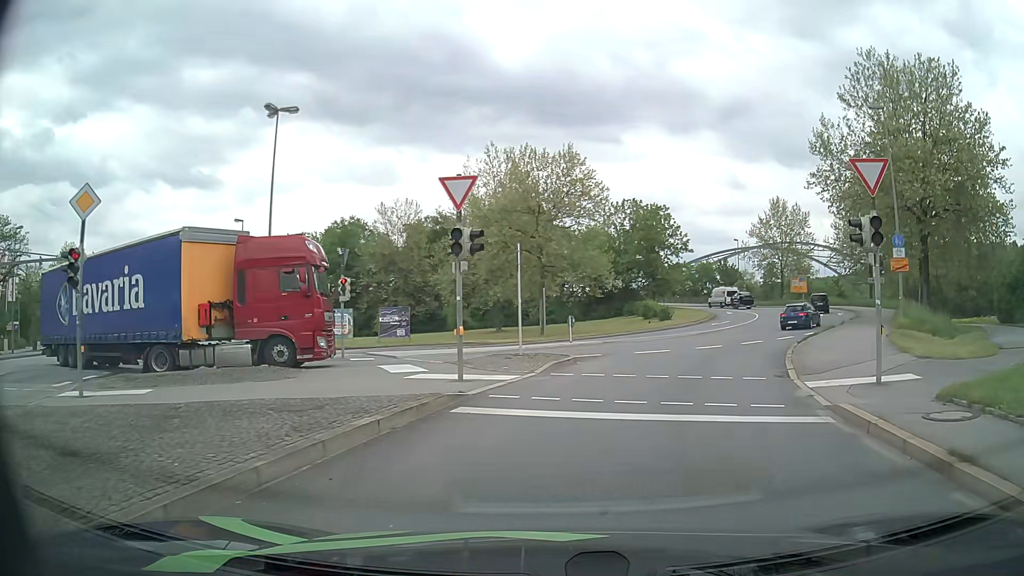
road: primary_link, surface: asphalt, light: Day
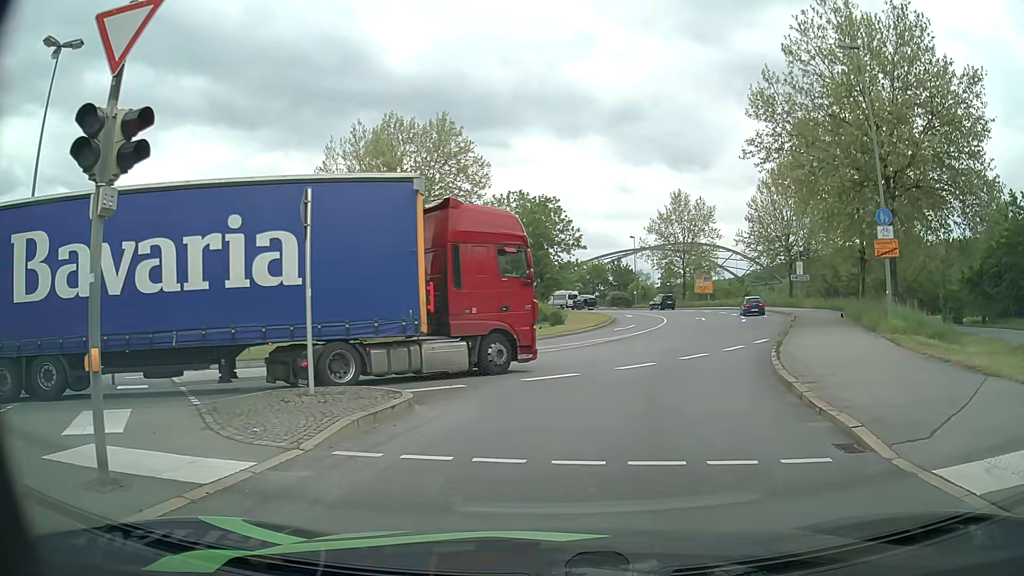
(+0.7, +8.3) m; +11°
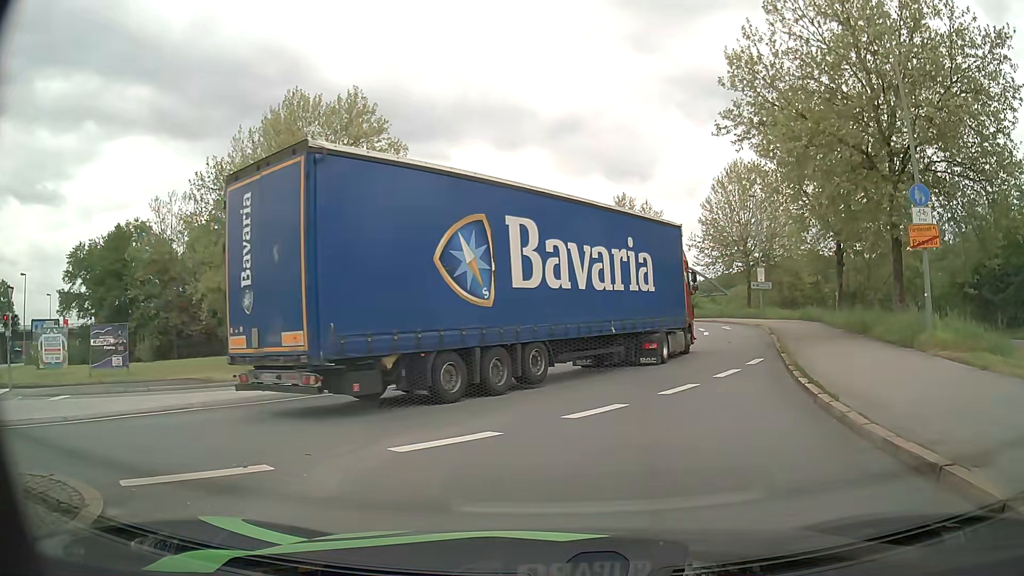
(+0.2, +6.3) m; +5°
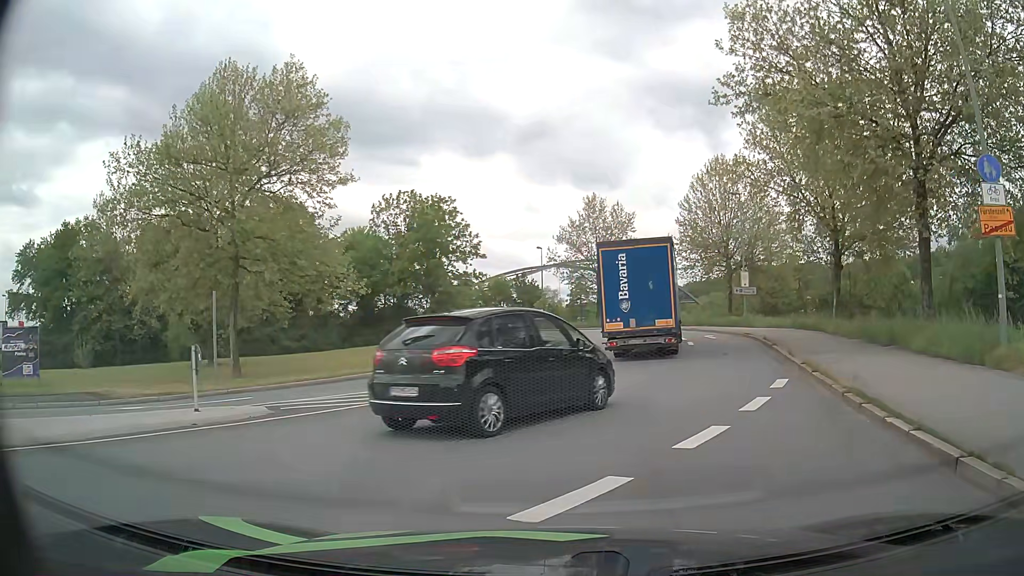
(+0.1, +4.7) m; +2°
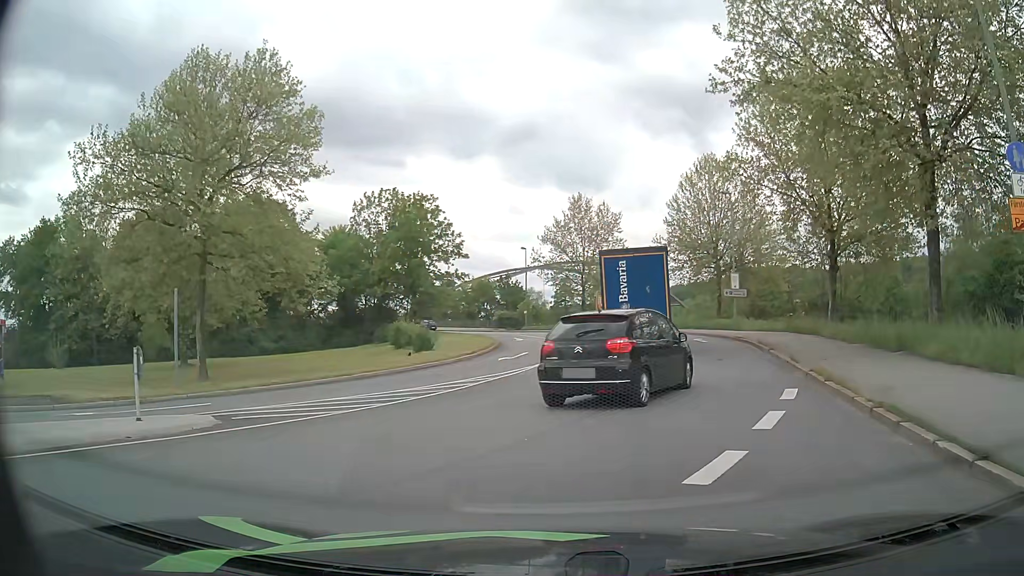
(0.0, +1.7) m; +2°
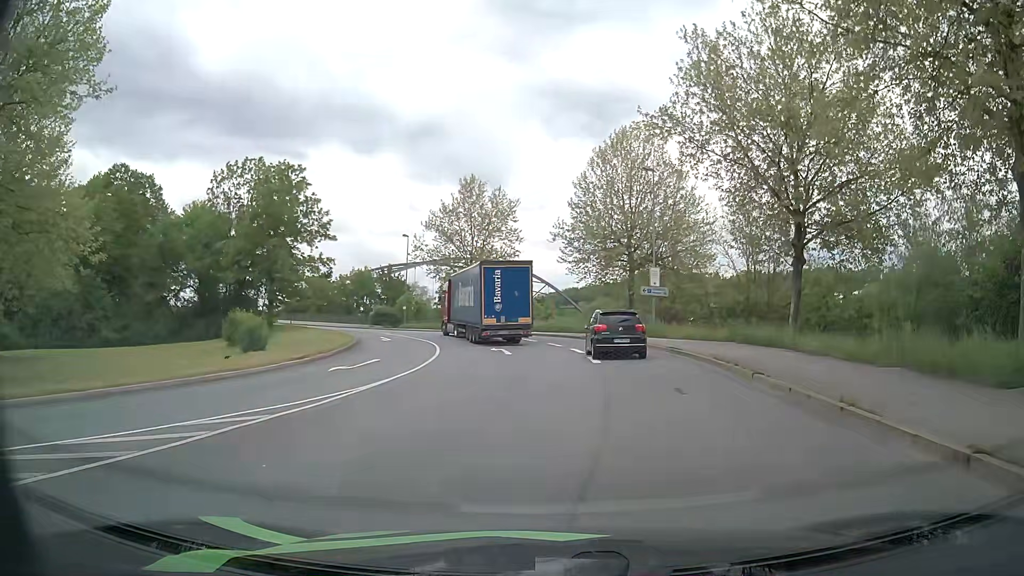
(+0.8, +9.9) m; +9°
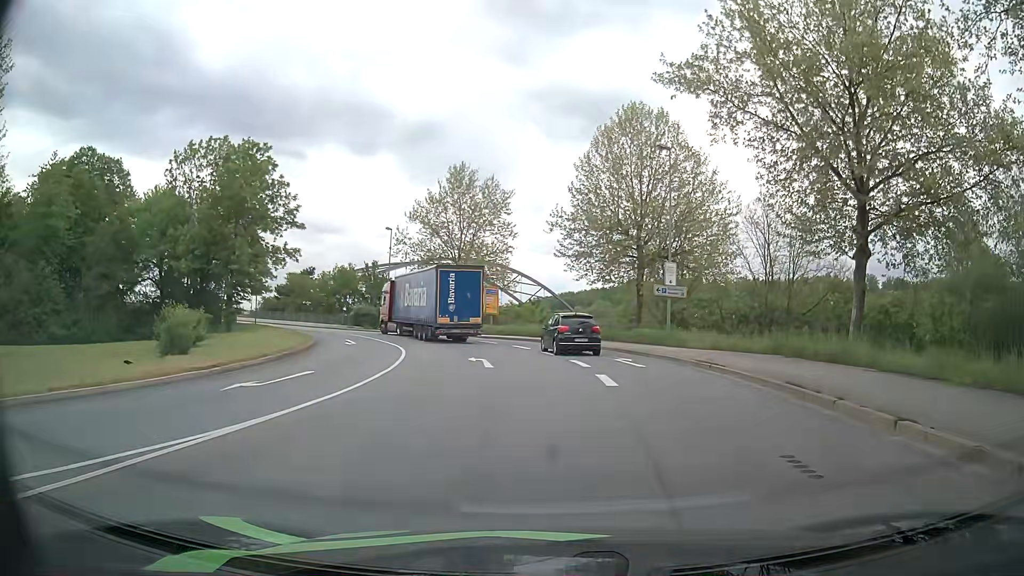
(0.0, +6.7) m; 0°
